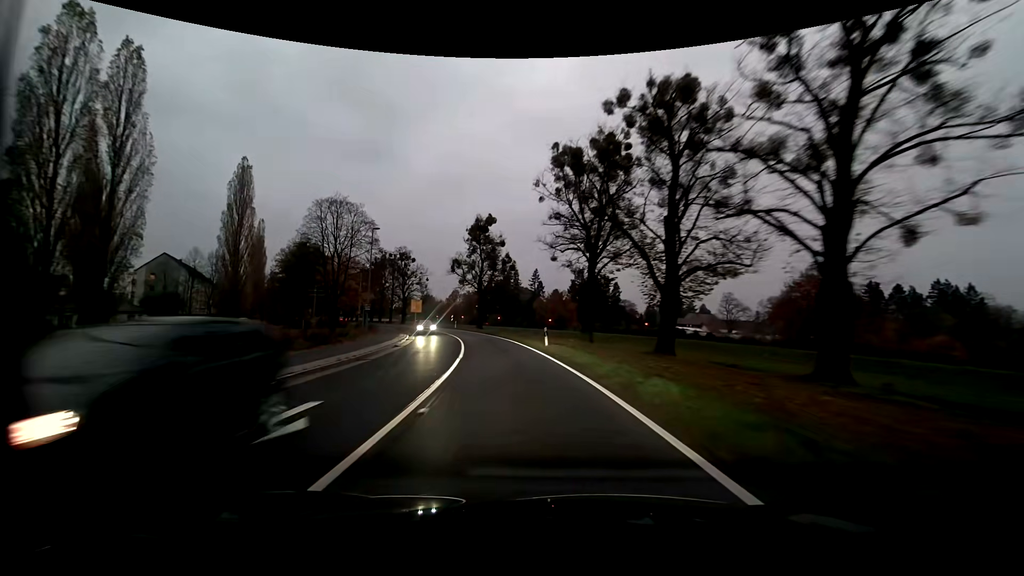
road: primary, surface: asphalt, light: Dusk
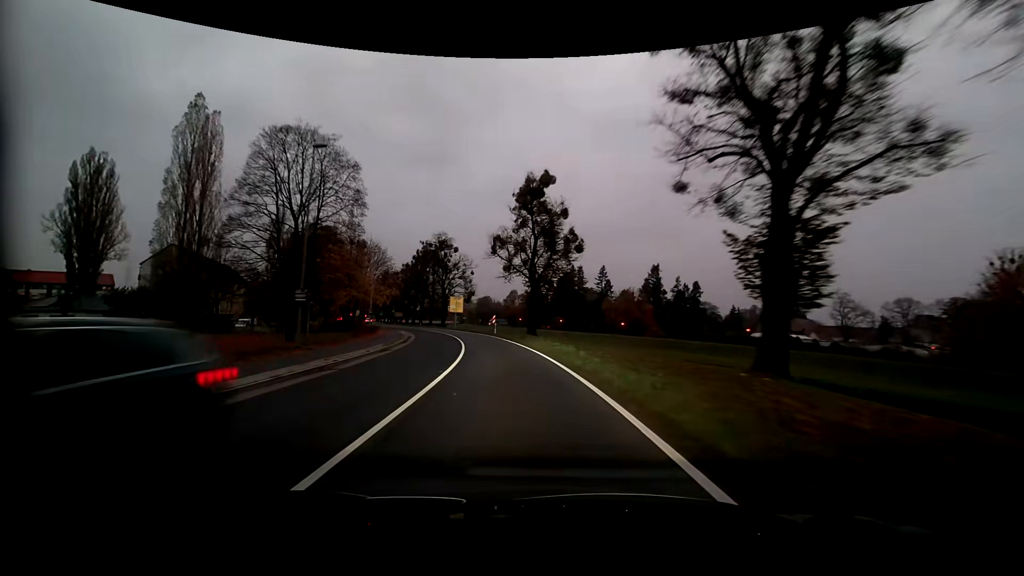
(-1.5, +24.4) m; -7°
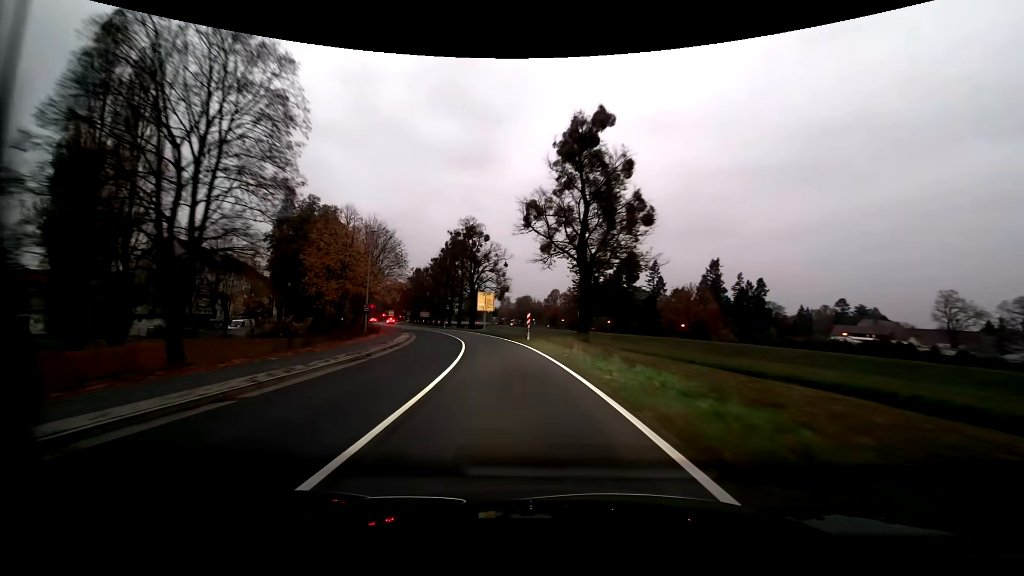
(-0.6, +16.5) m; -4°
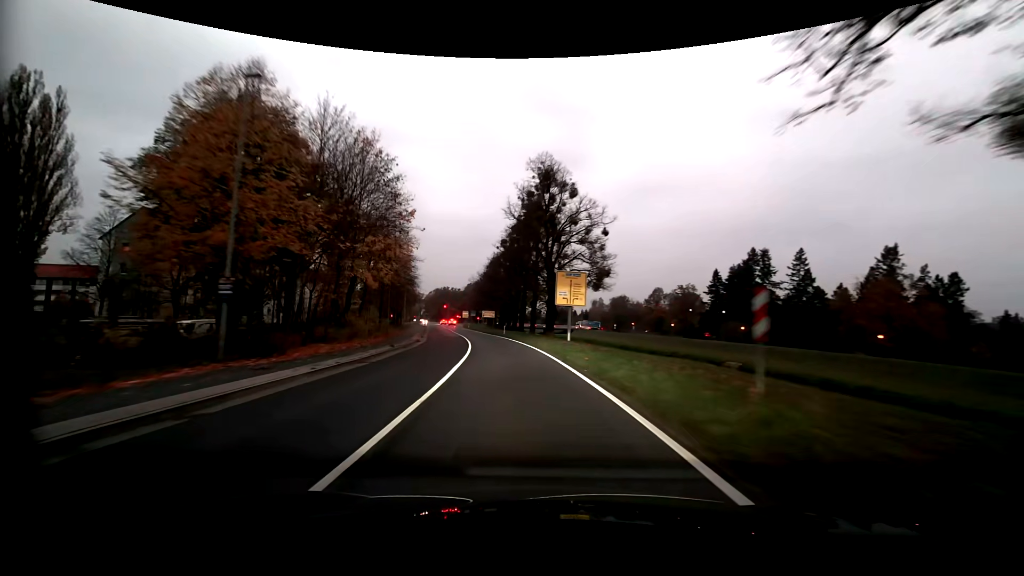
(-2.8, +33.0) m; -10°
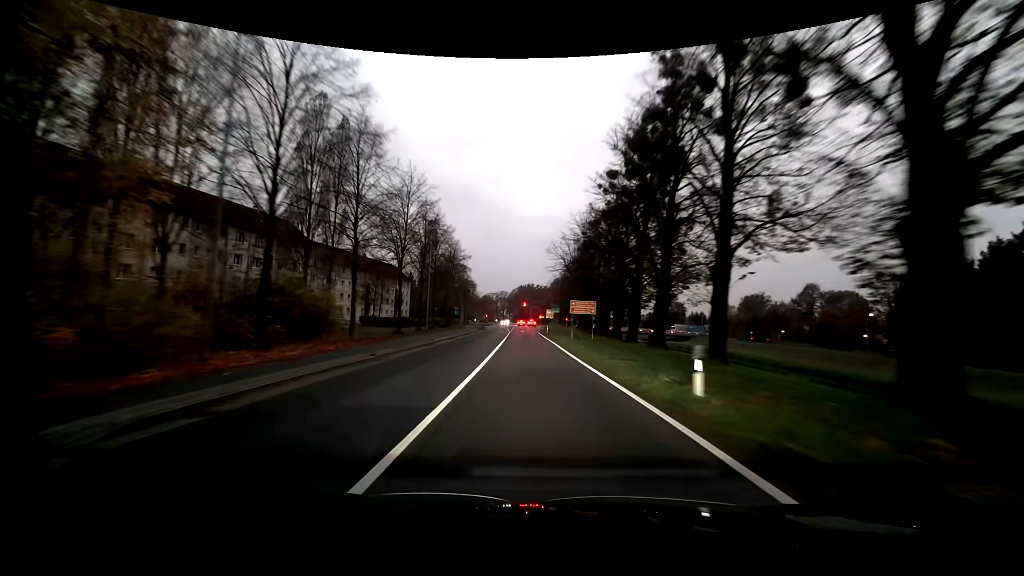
(-4.1, +41.7) m; -10°
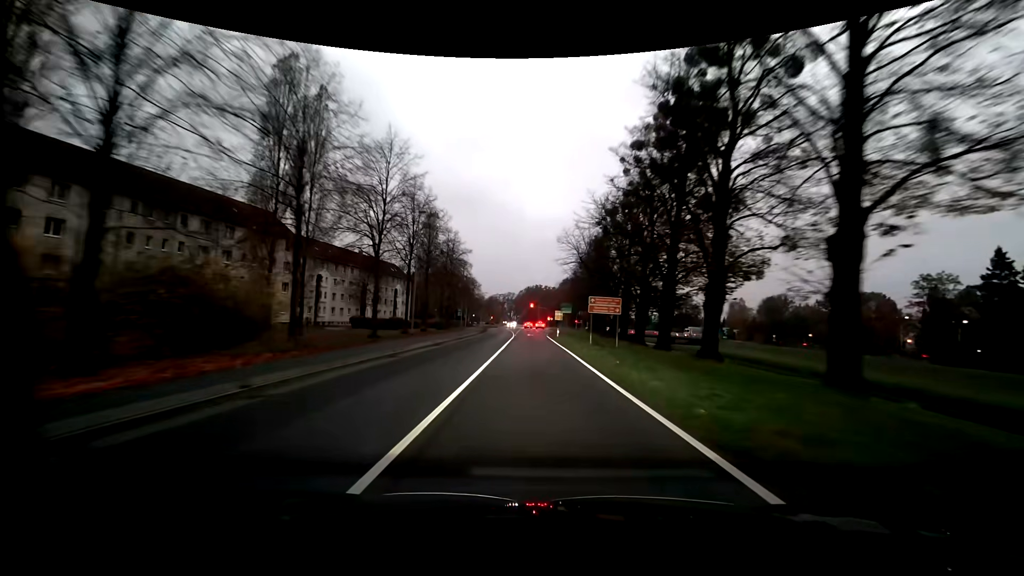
(-0.1, +8.5) m; -1°
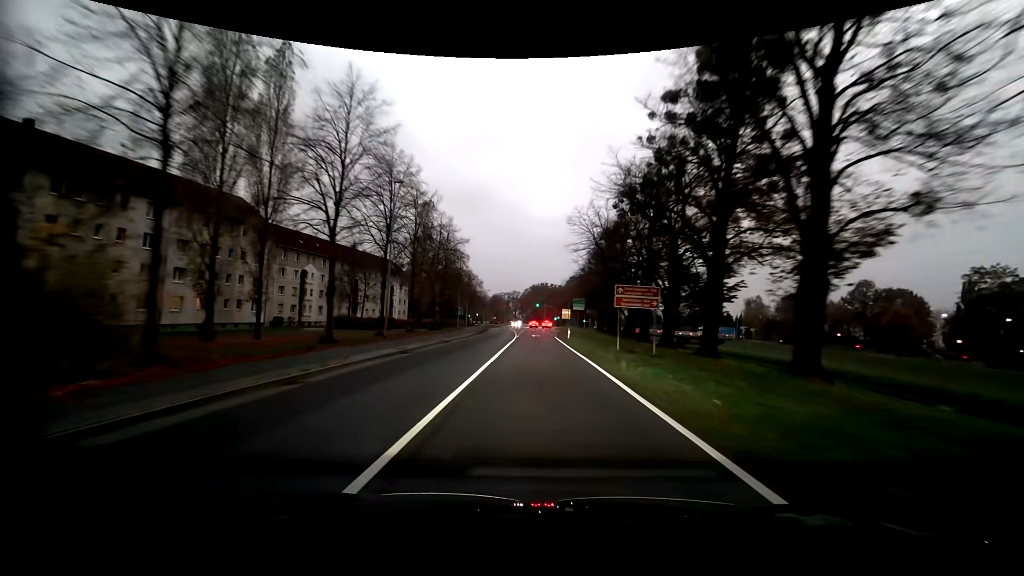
(0.0, +8.6) m; -1°
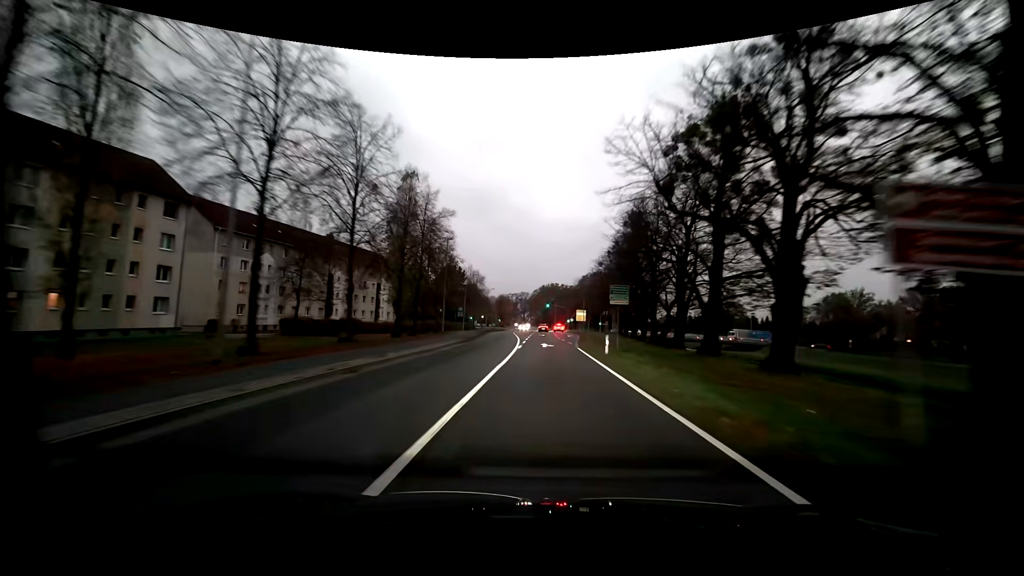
(-0.2, +17.5) m; -1°
(0, +10) (0, +20) (0, +30) (0, +40) (-1, +50) (-1, +60) (-2, +70) (-2, +80) (-2, +90) (-2, +100) m
